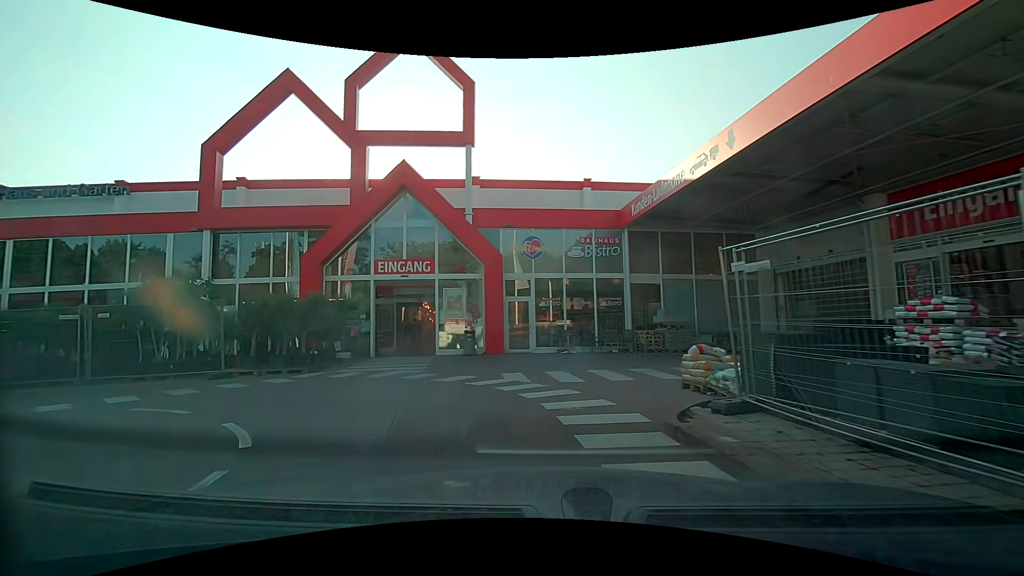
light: Day
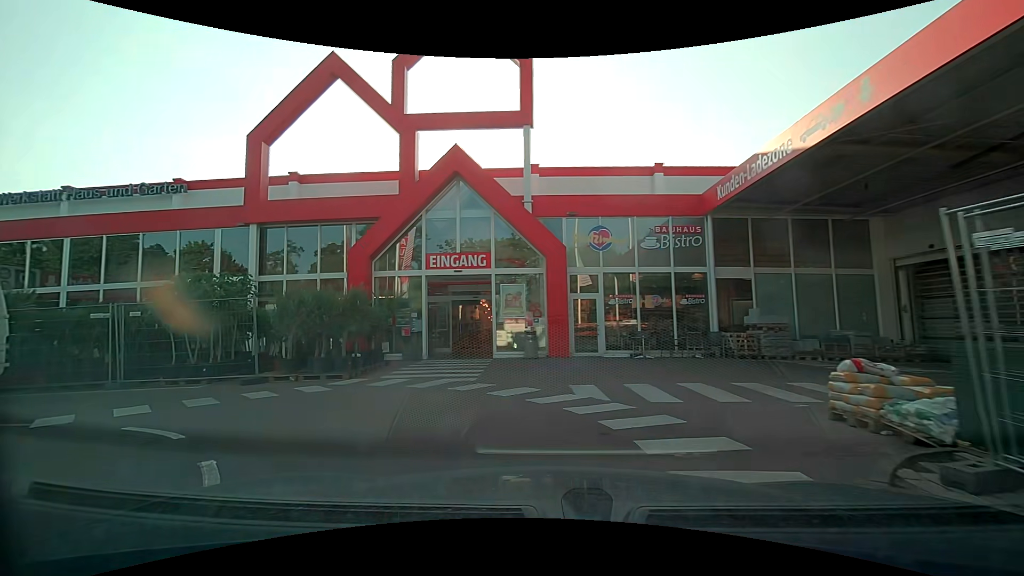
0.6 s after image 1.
(-0.1, +2.0) m; -7°
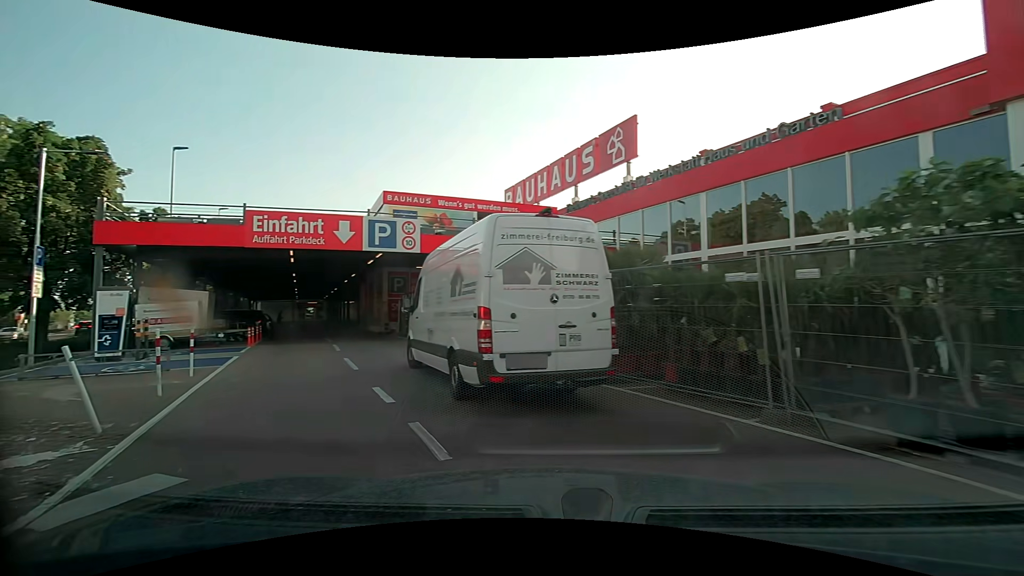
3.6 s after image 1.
(-4.4, +7.3) m; -66°
